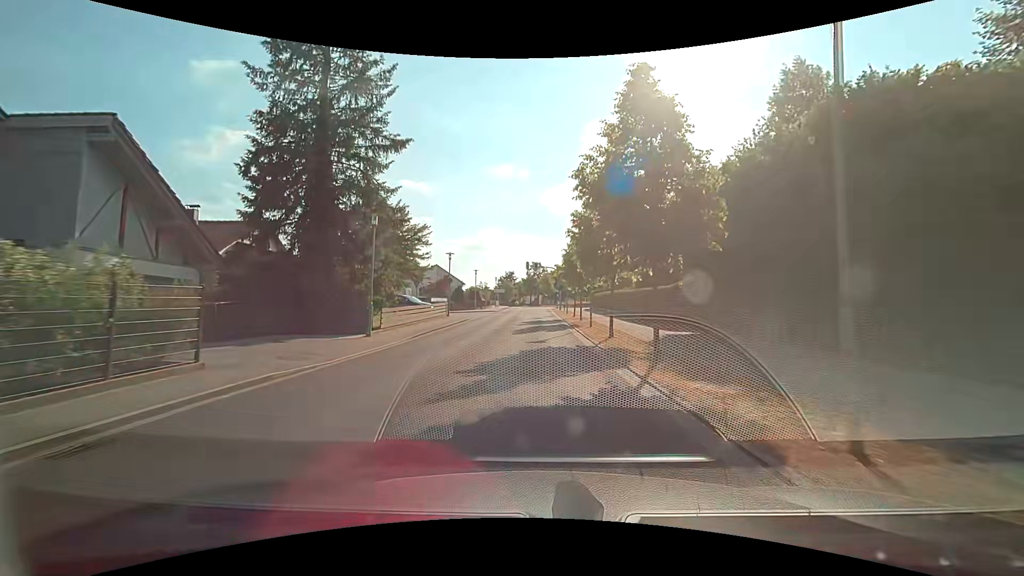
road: tertiary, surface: asphalt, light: Day
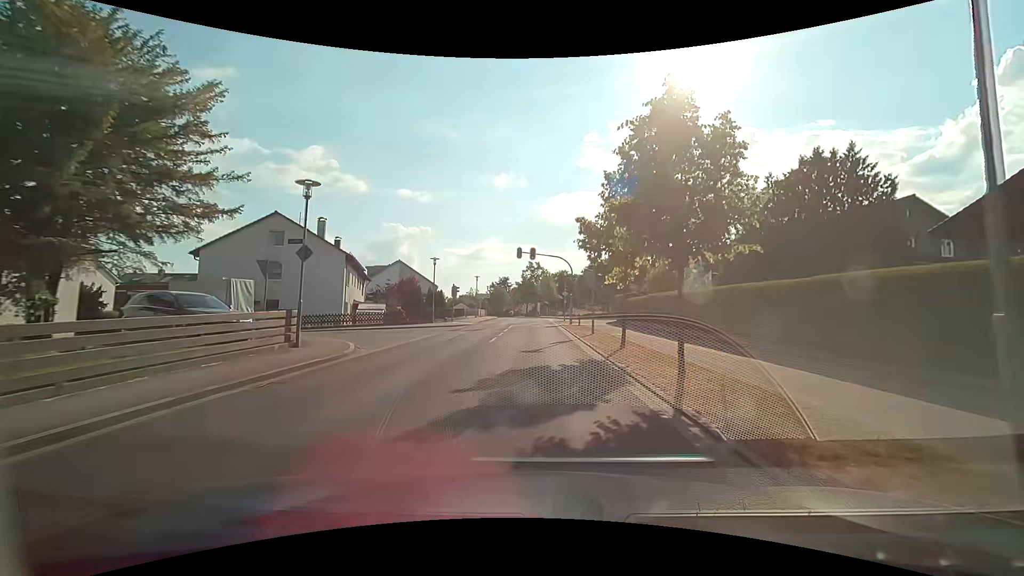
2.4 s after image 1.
(0.0, +24.3) m; -1°
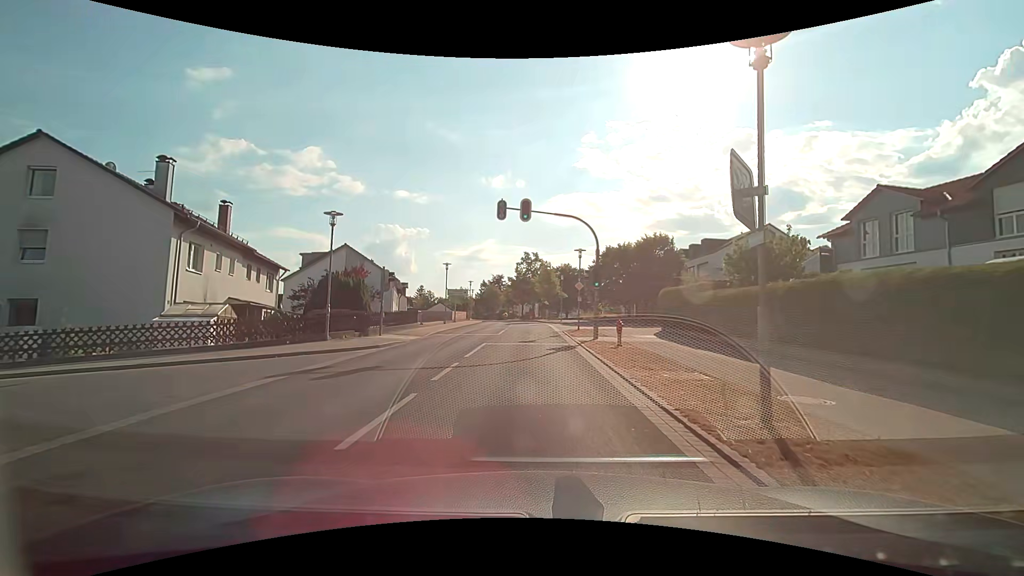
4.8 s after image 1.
(+0.3, +18.8) m; +1°
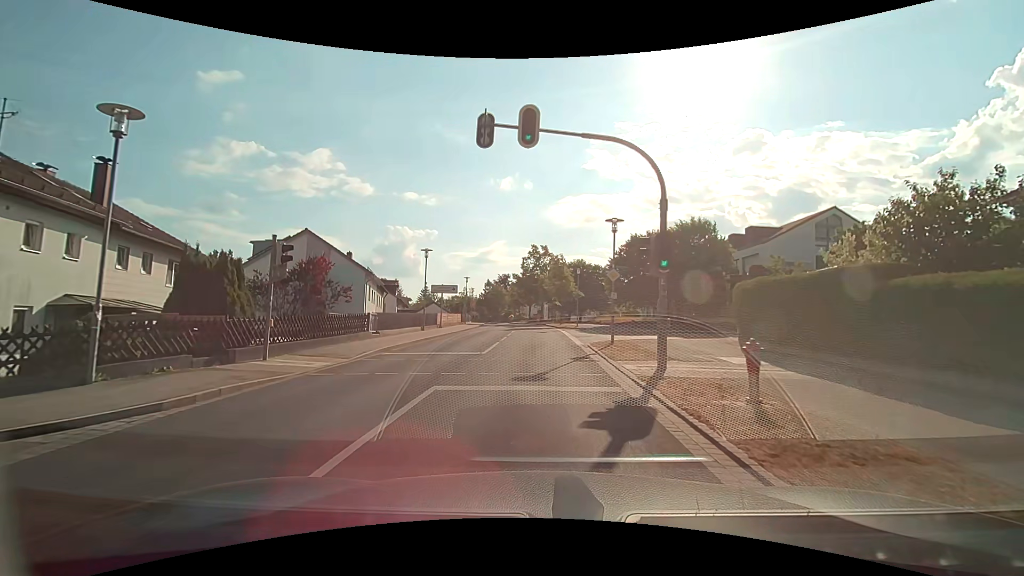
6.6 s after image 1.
(0.0, +10.6) m; 0°
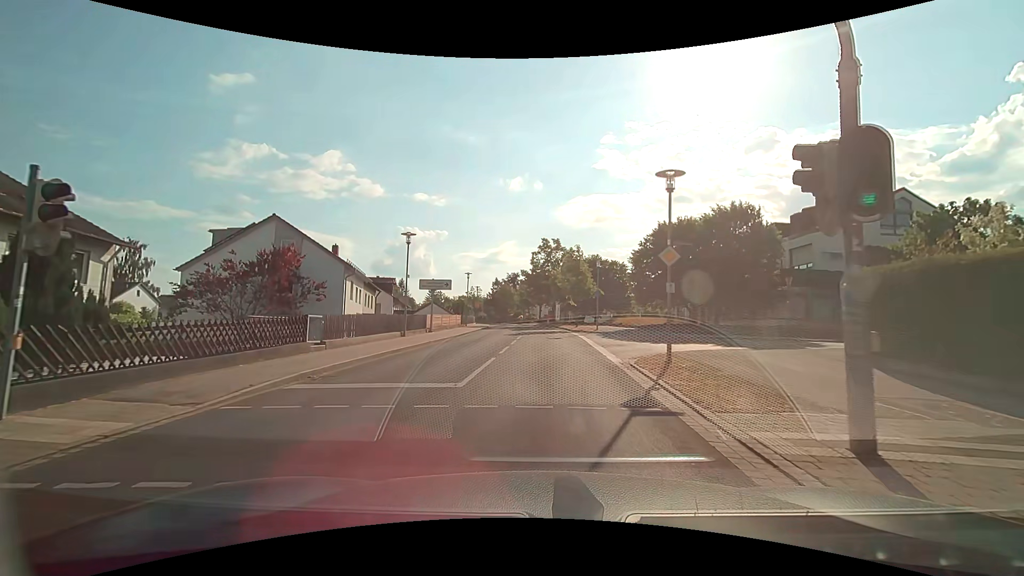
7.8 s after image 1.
(-0.1, +6.9) m; -1°
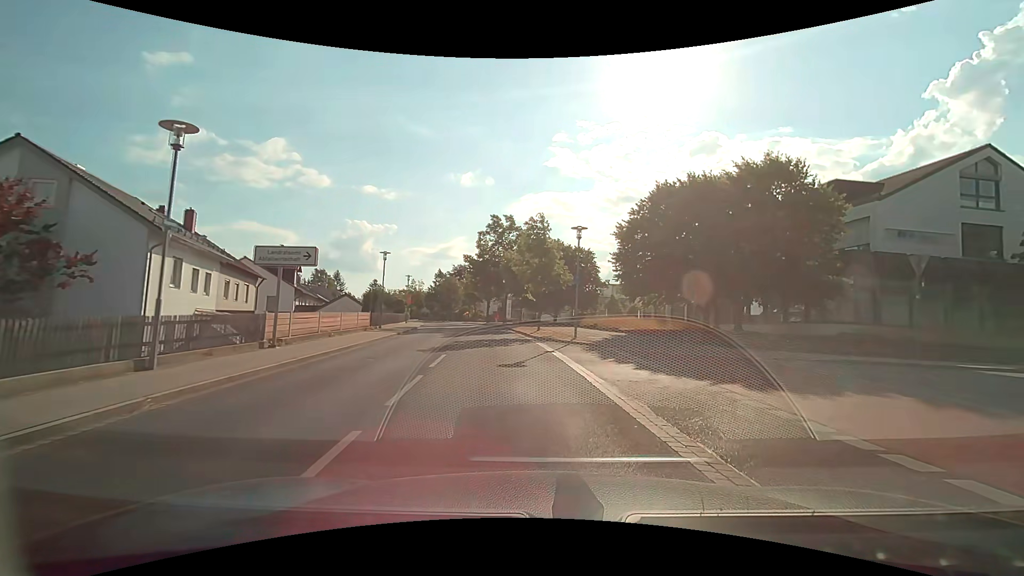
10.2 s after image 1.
(0.0, +13.5) m; +6°
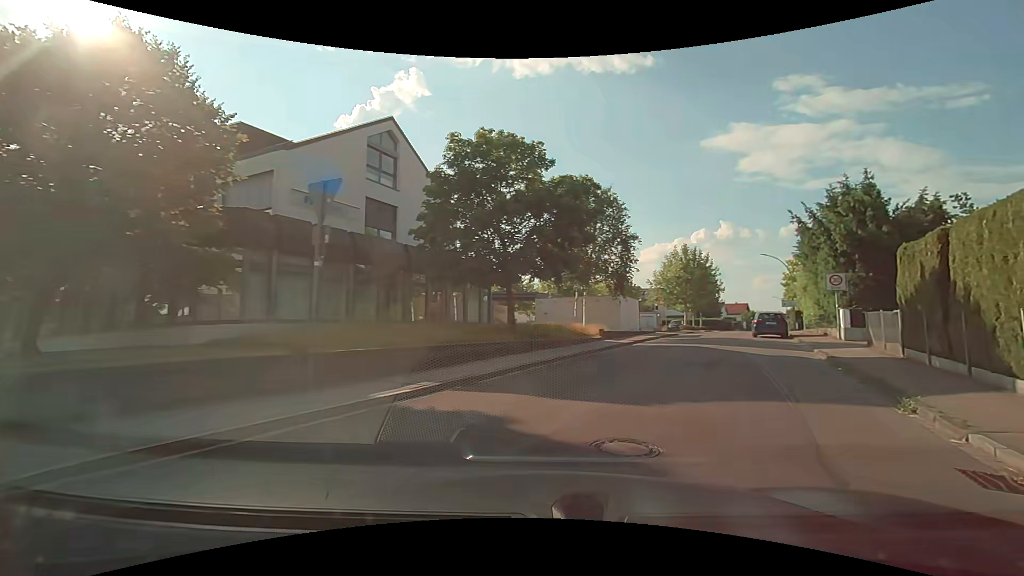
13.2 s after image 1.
(+5.4, +10.9) m; +59°
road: residential
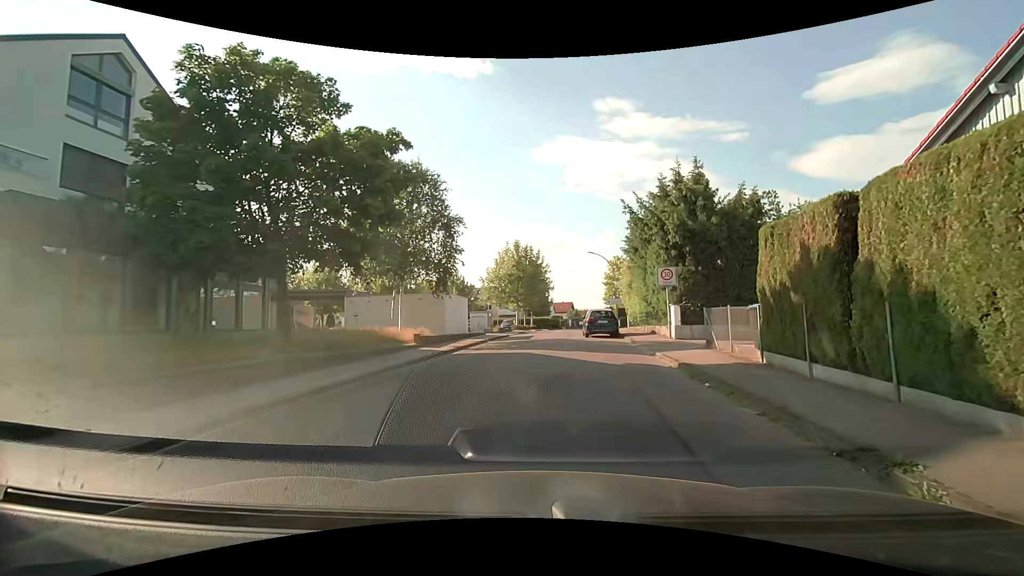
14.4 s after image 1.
(+0.9, +5.2) m; +18°
(+1, +10) (+1, +20) (+1, +30) (+2, +40) (+3, +50) (+5, +60) (+6, +70) (+7, +80) (+9, +89) (+10, +99) m
